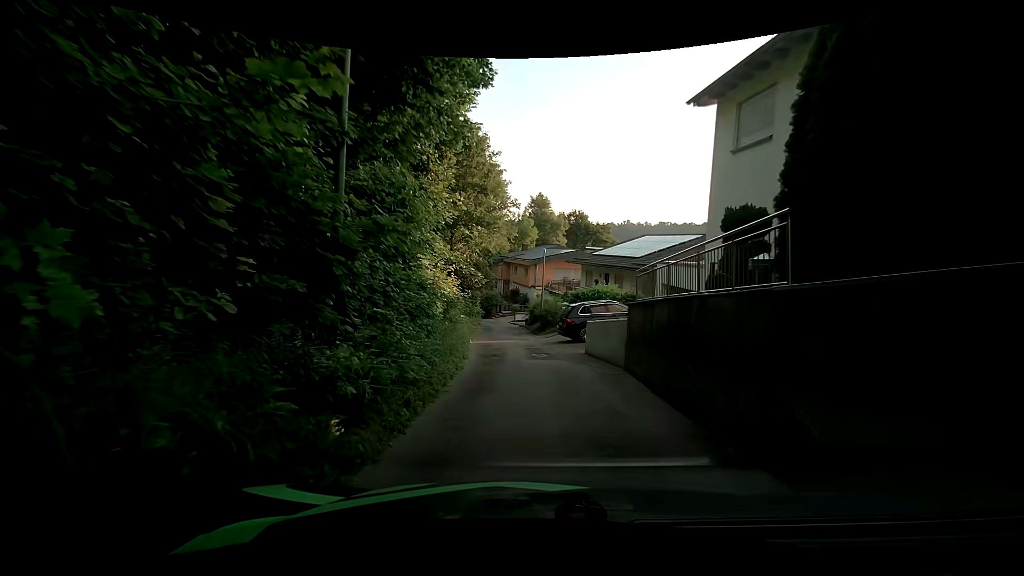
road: residential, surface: asphalt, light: Day
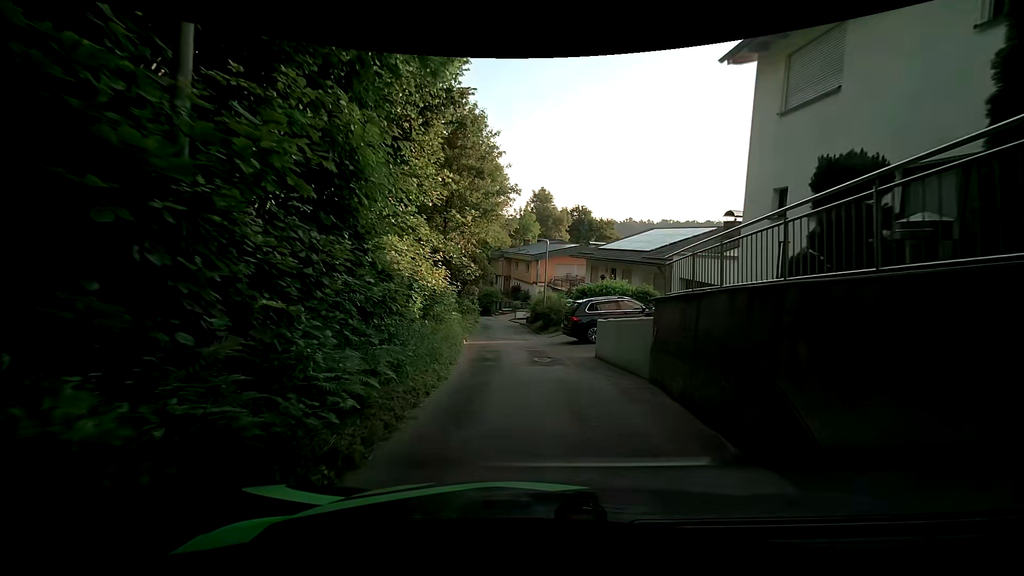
(-0.1, +2.4) m; +1°
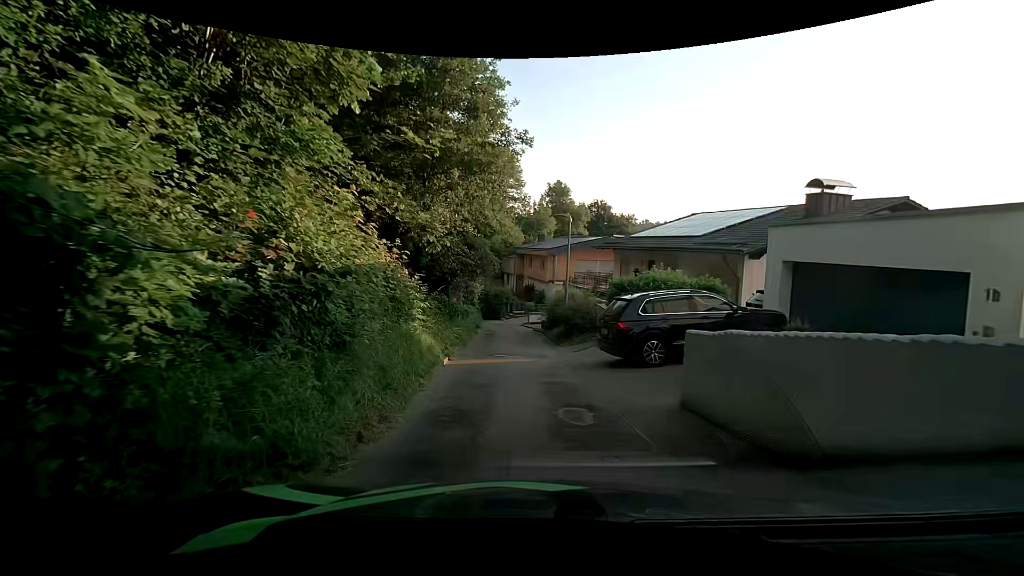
(-0.2, +7.1) m; -2°
